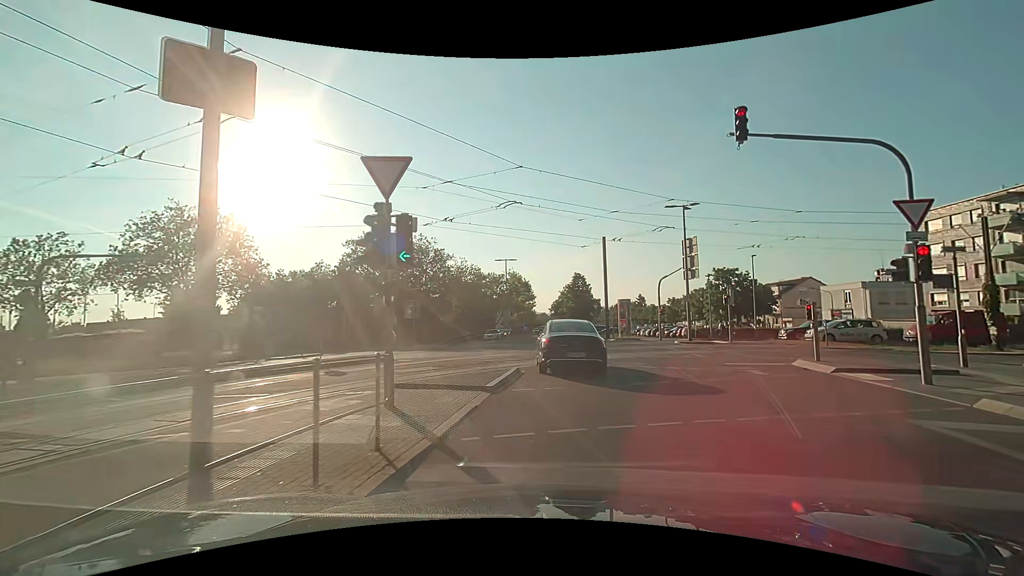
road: secondary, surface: asphalt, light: Day
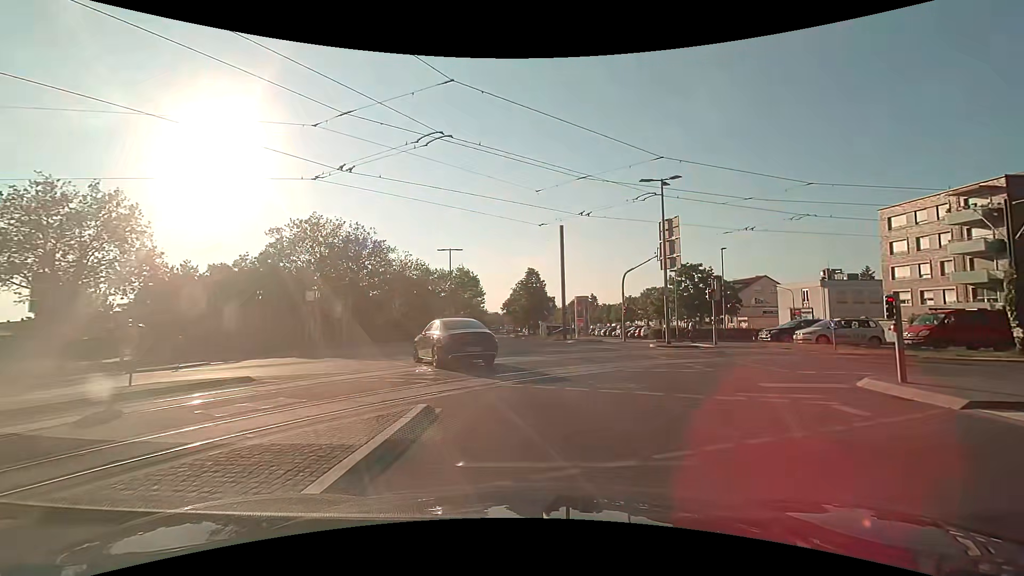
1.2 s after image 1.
(+0.4, +6.4) m; +6°
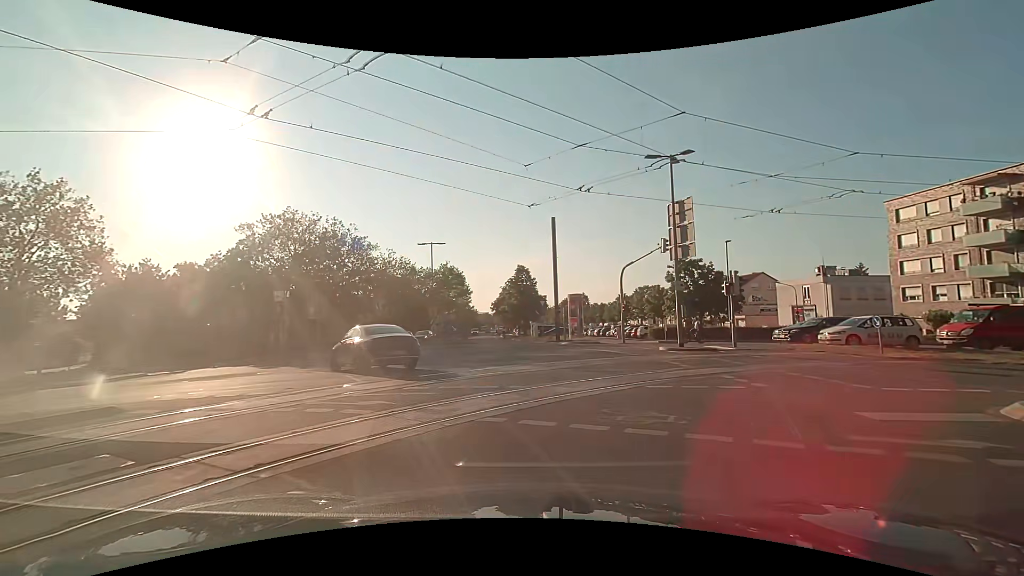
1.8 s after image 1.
(+0.1, +3.7) m; +2°
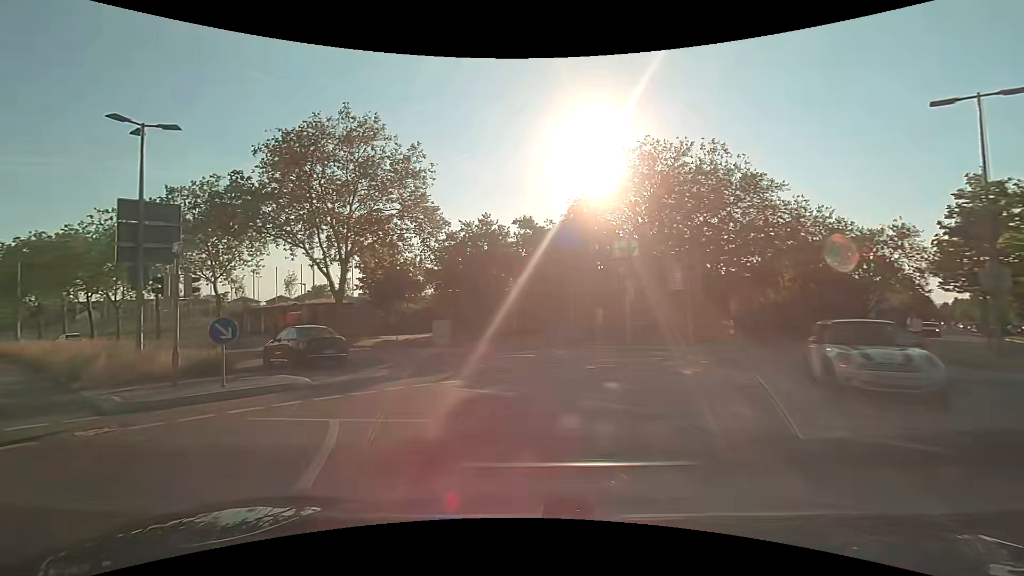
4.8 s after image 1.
(-6.0, +19.7) m; -41°
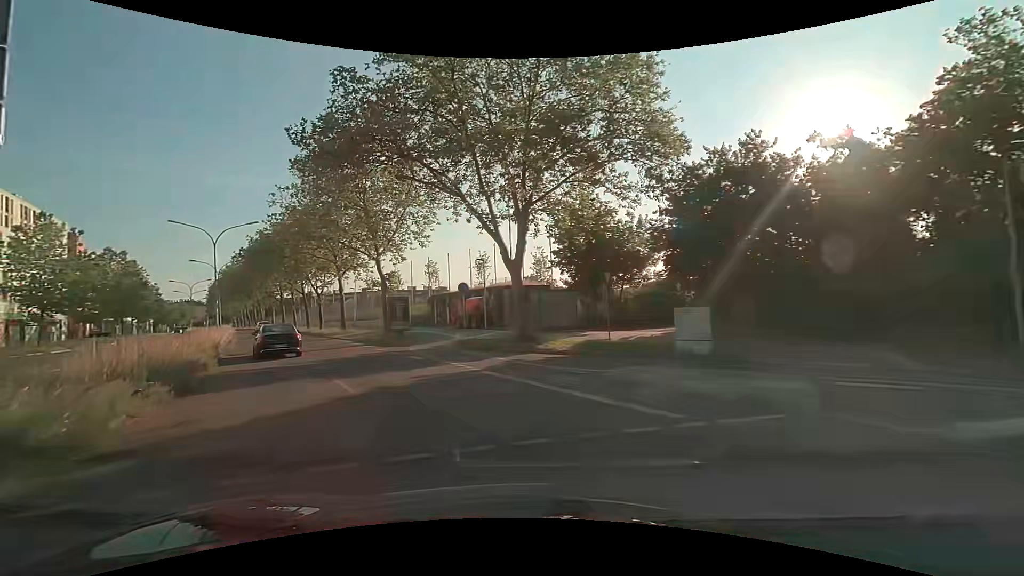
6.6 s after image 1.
(-3.0, +14.3) m; -24°
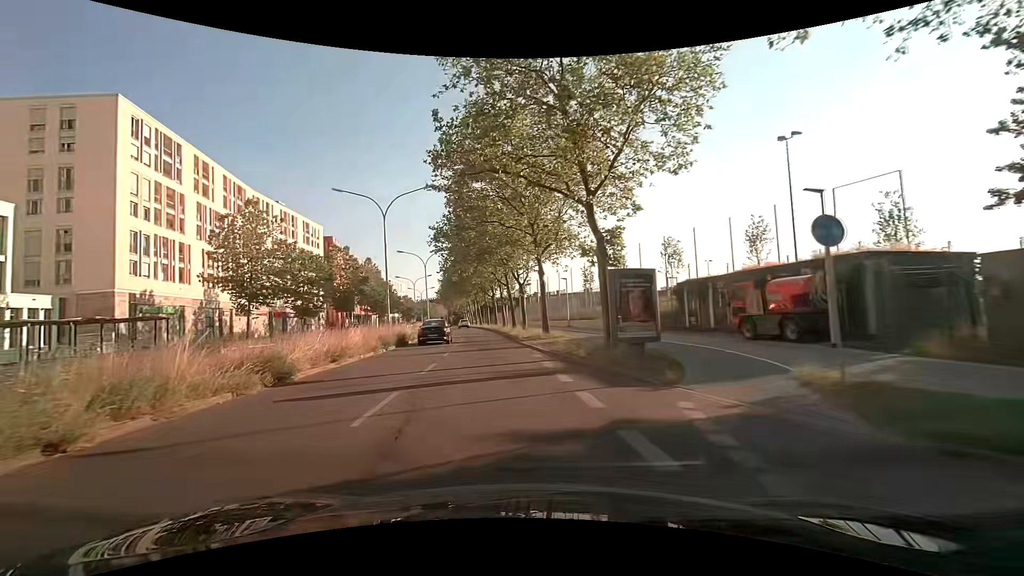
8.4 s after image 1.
(-3.7, +15.8) m; -24°
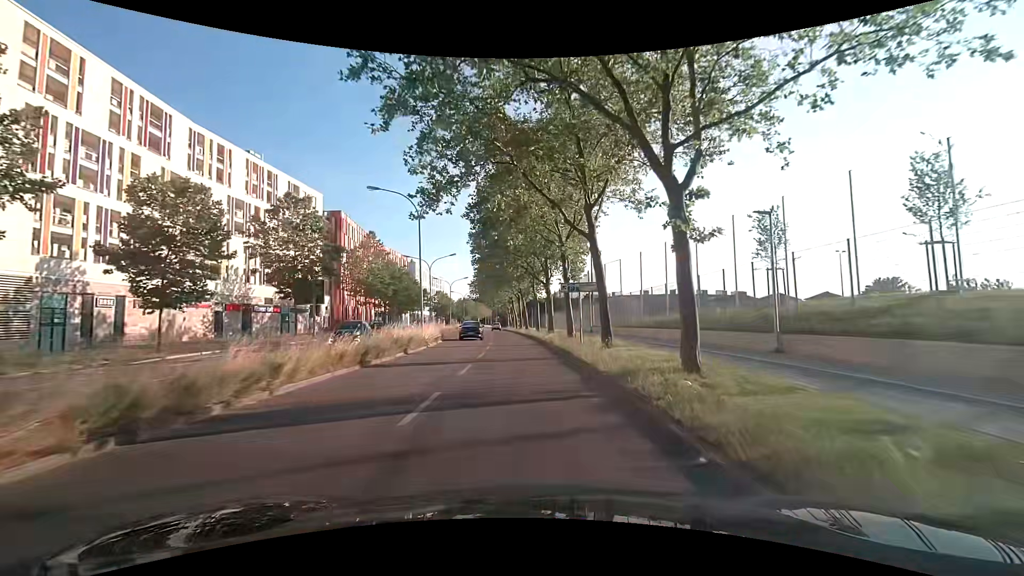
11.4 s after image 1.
(-3.3, +30.4) m; -8°
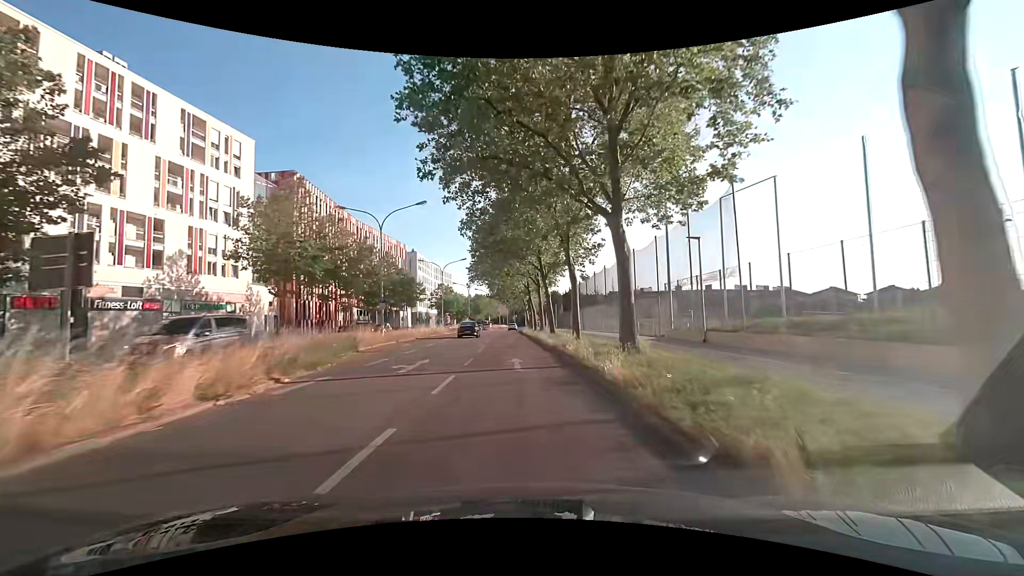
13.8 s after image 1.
(-0.2, +27.6) m; -2°
(0, +10) (0, +20) (-1, +30) (-1, +40) (-2, +50) (-2, +60) (-3, +70) (-3, +80) (-3, +90) (-3, +100) m
